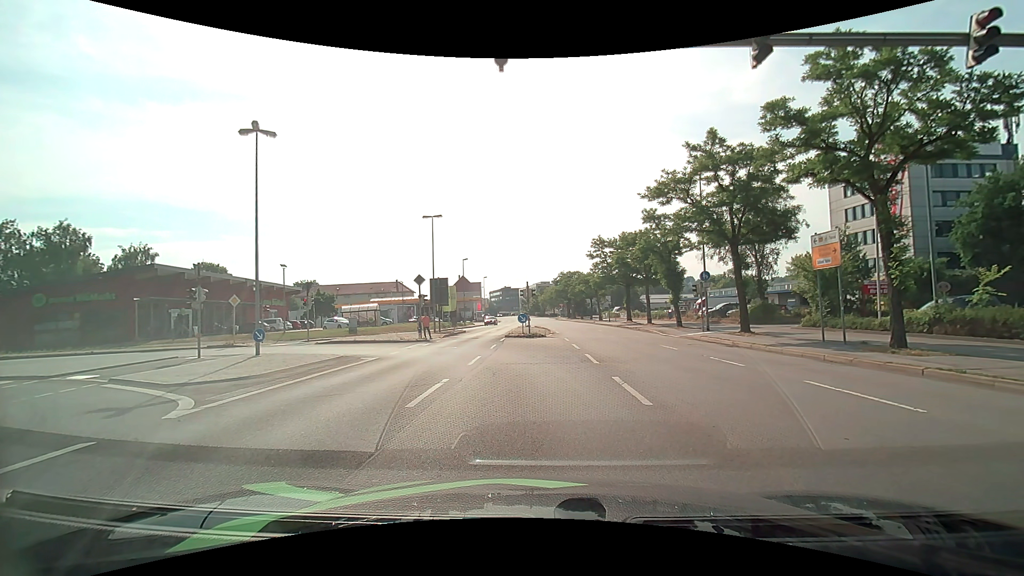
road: primary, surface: asphalt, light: Day
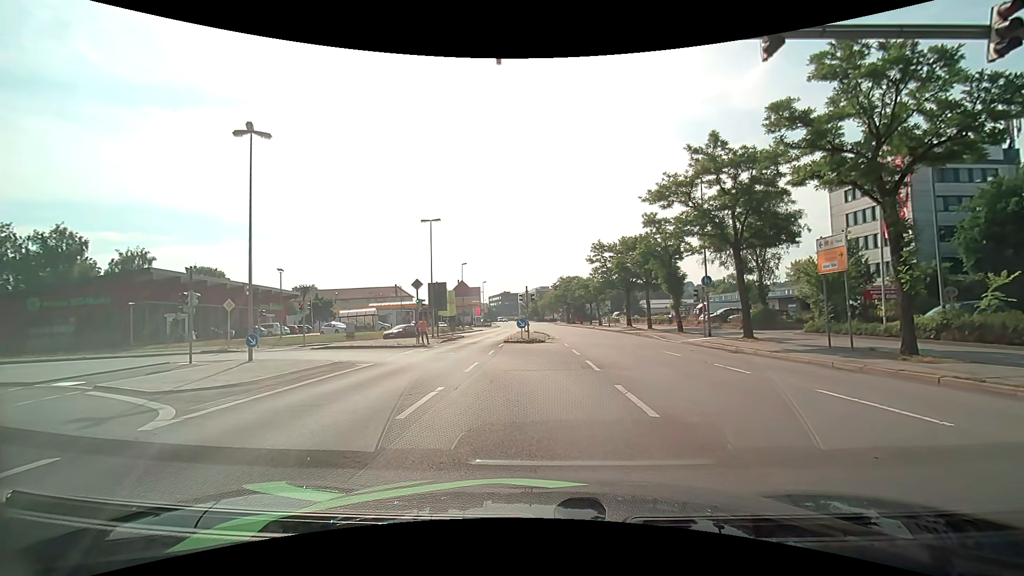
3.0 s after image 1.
(0.0, +0.5) m; 0°
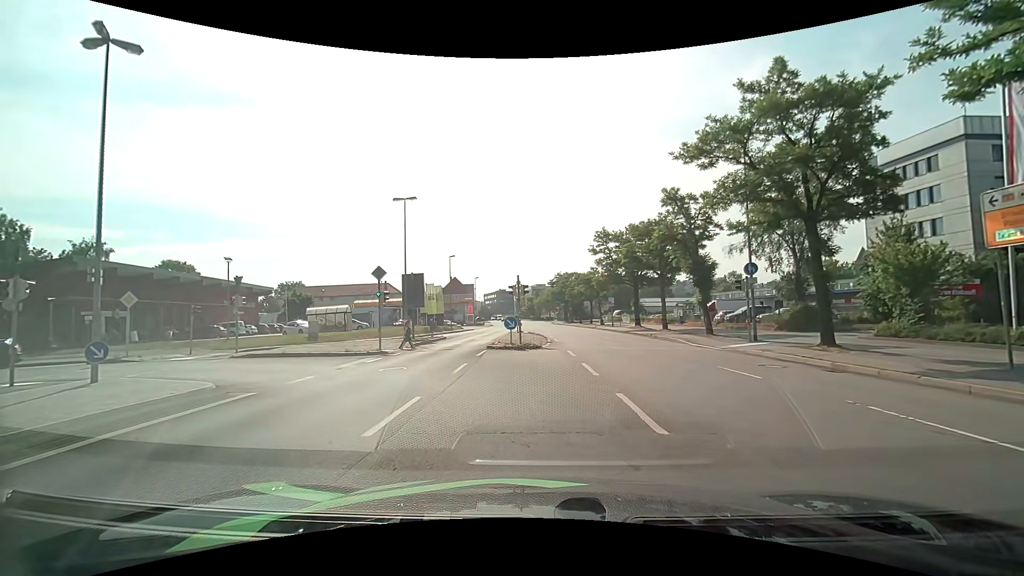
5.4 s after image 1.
(+0.1, +7.5) m; 0°
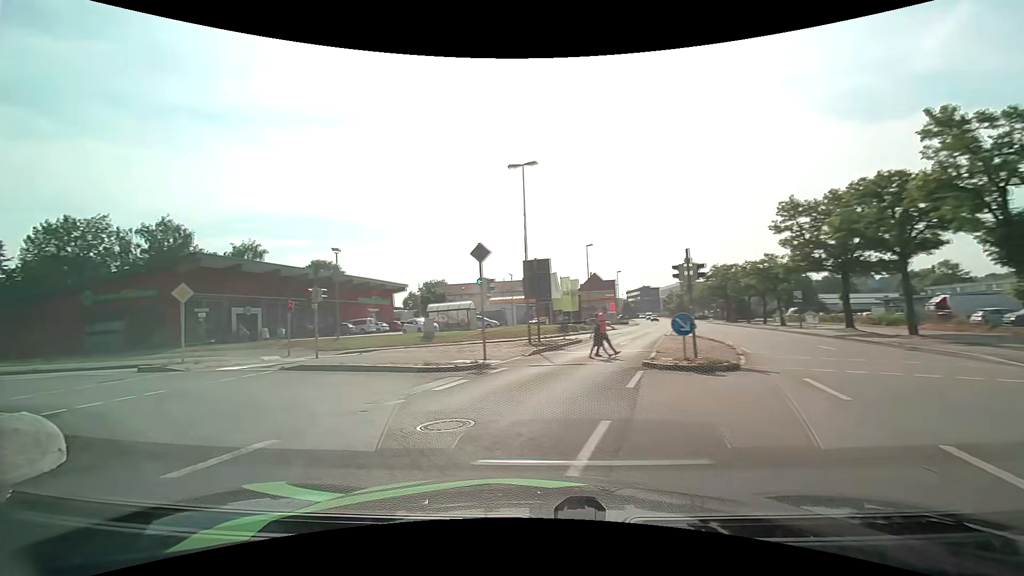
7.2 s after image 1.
(-0.6, +8.7) m; -16°
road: primary_link
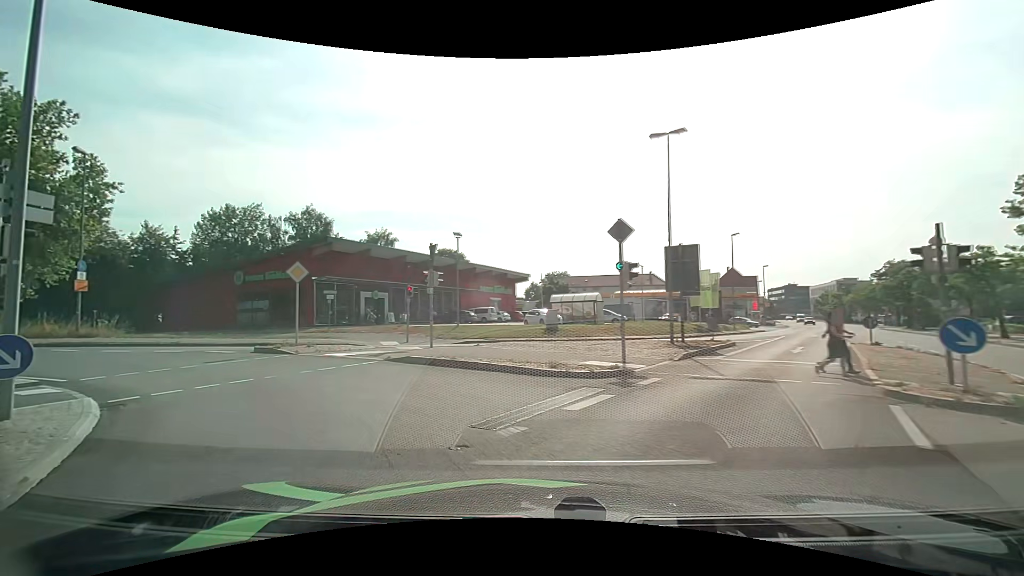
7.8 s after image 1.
(-0.4, +3.3) m; -14°
